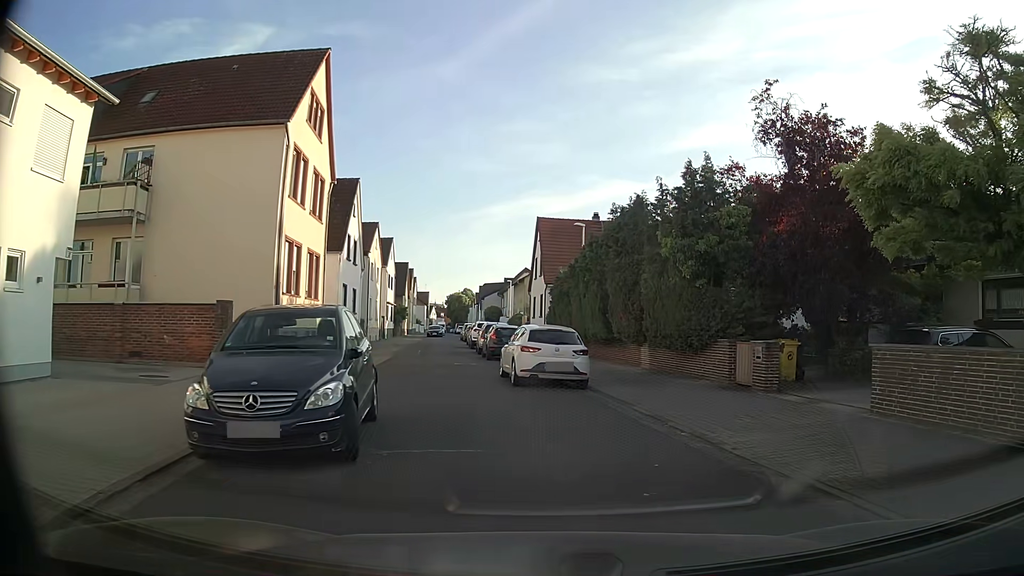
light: Day
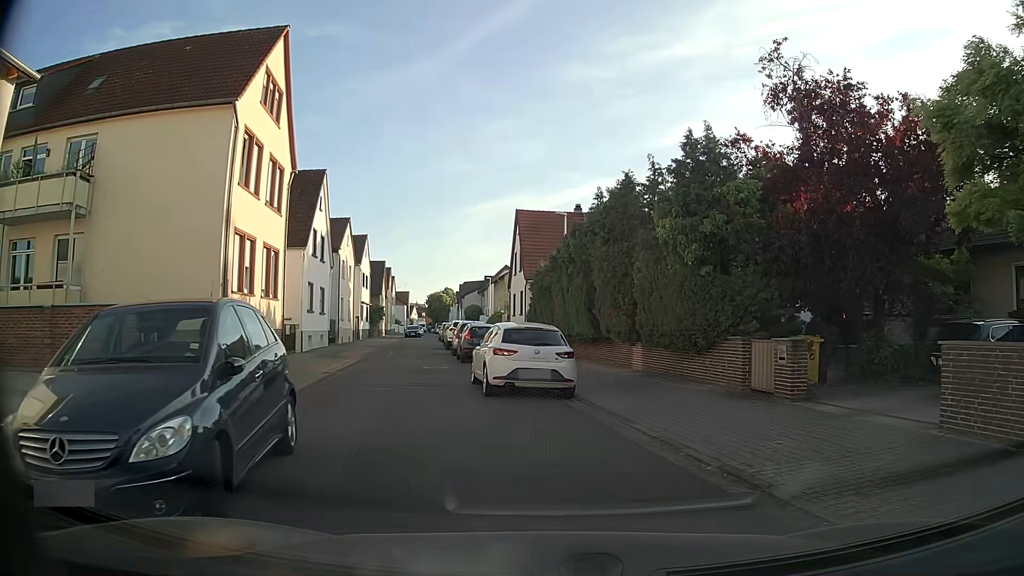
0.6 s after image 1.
(0.0, +2.5) m; +1°
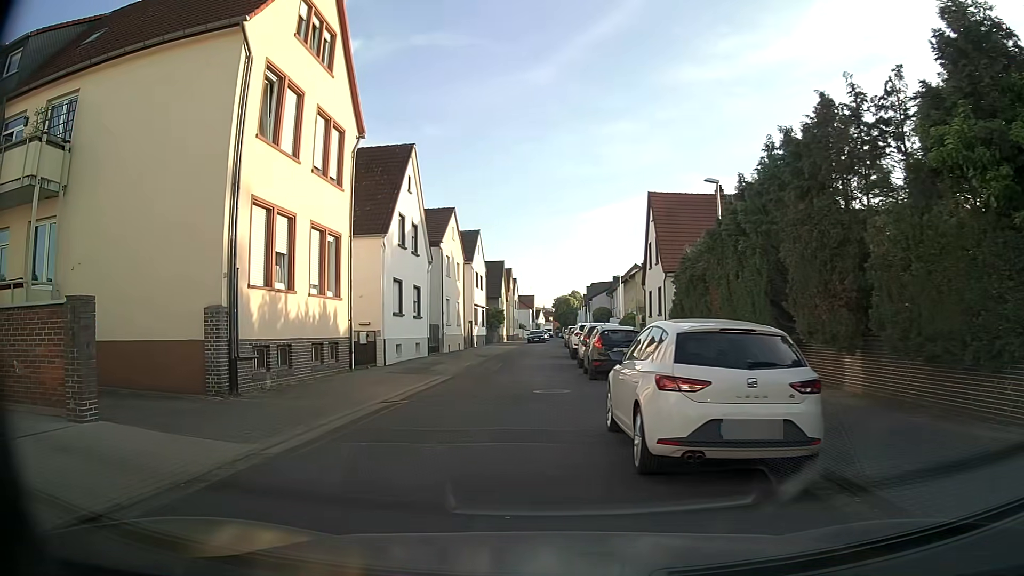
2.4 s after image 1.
(-0.3, +6.8) m; -10°
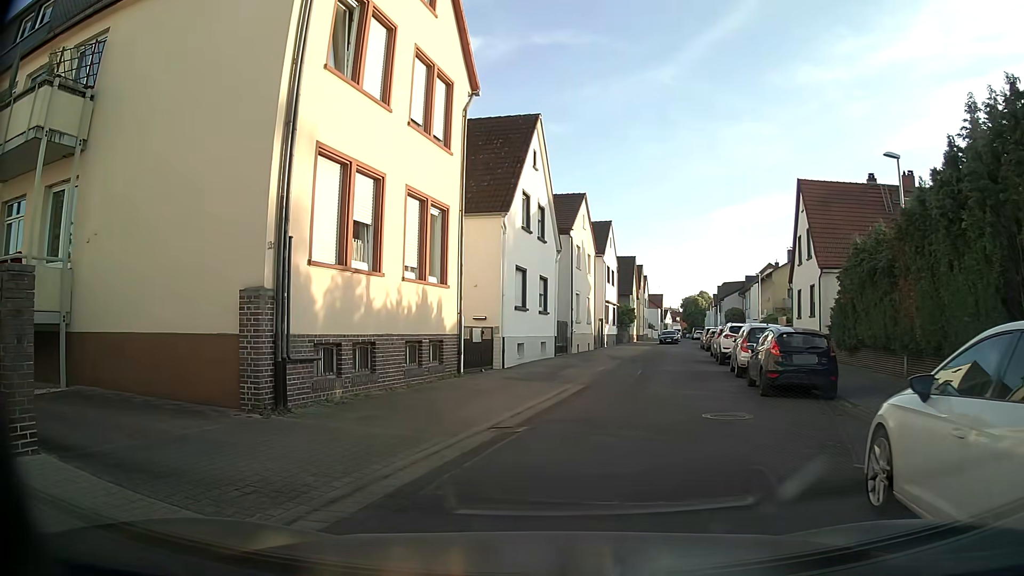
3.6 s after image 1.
(-0.4, +4.0) m; -10°
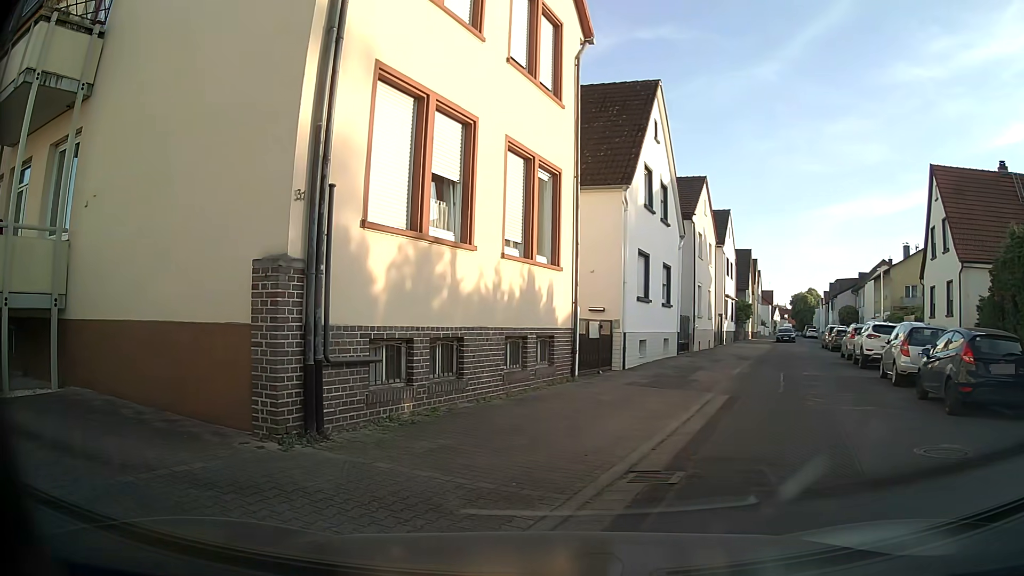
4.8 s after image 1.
(-0.2, +3.2) m; -9°
